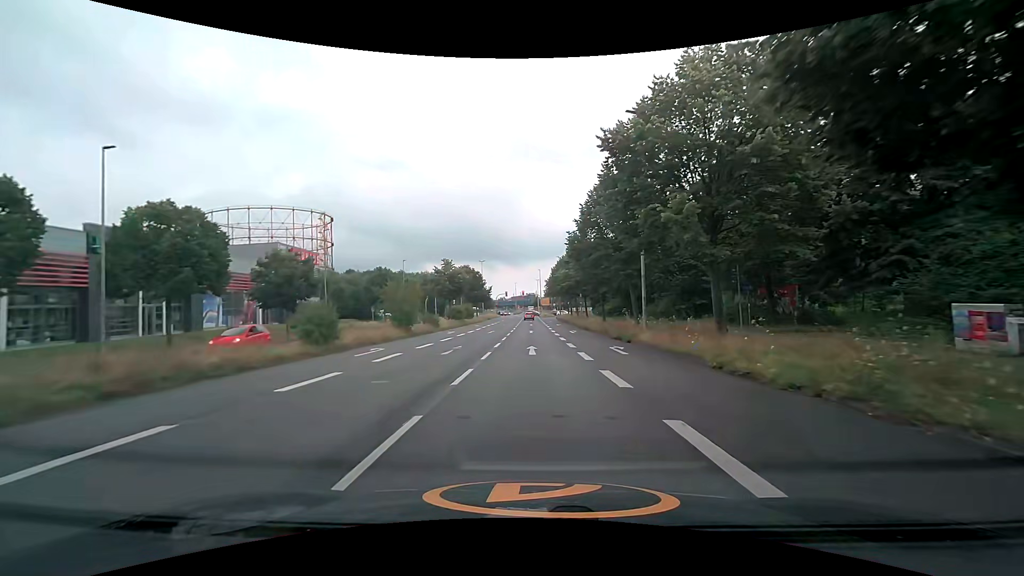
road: secondary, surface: asphalt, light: Day
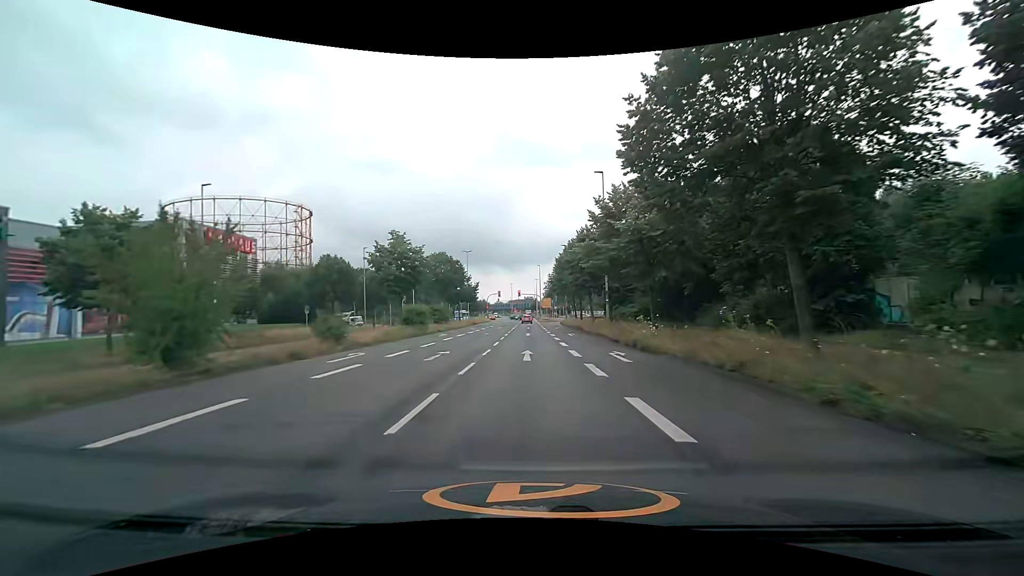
(+0.1, +21.8) m; 0°
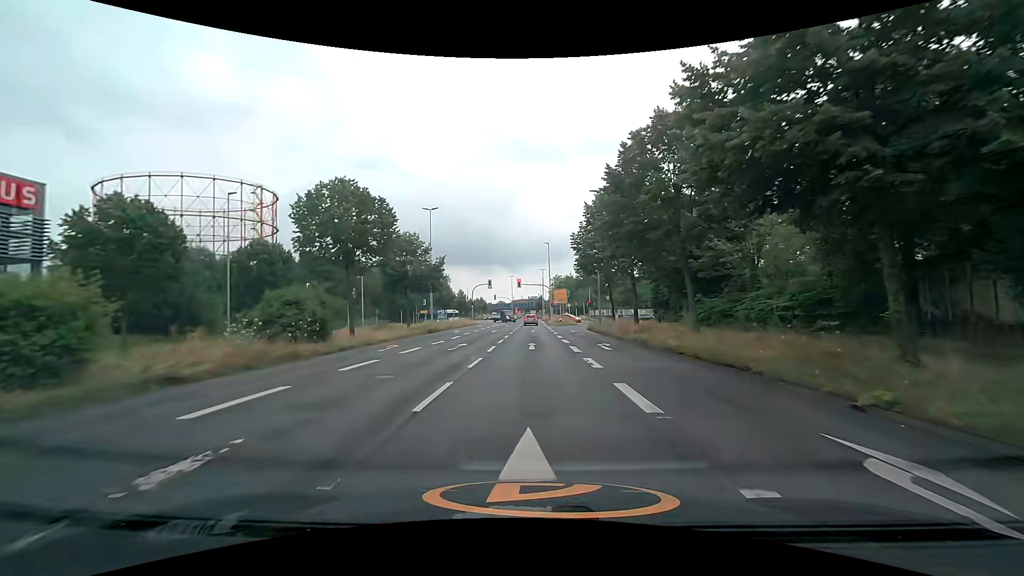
(+0.1, +34.3) m; -1°
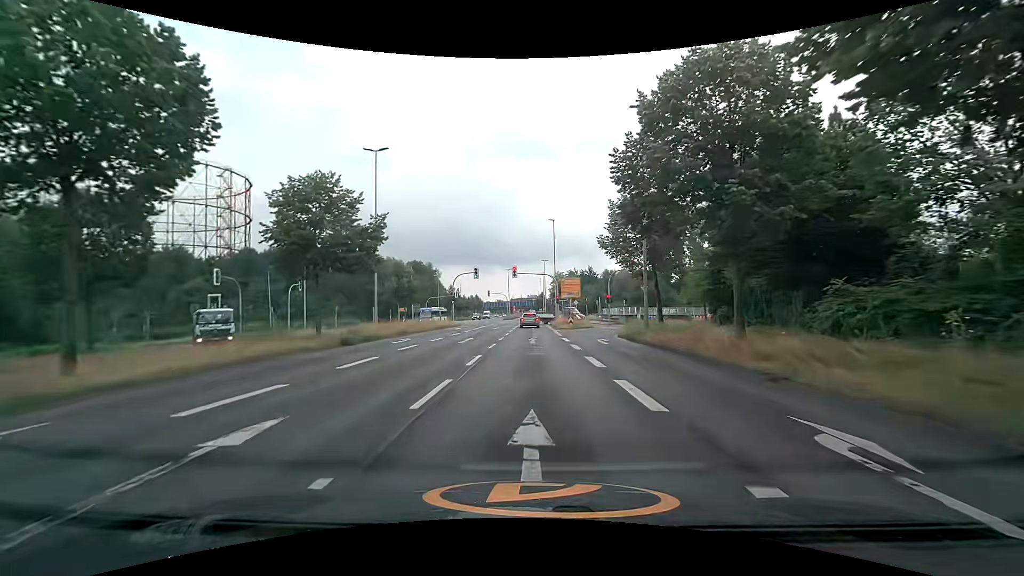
(+0.1, +17.8) m; 0°
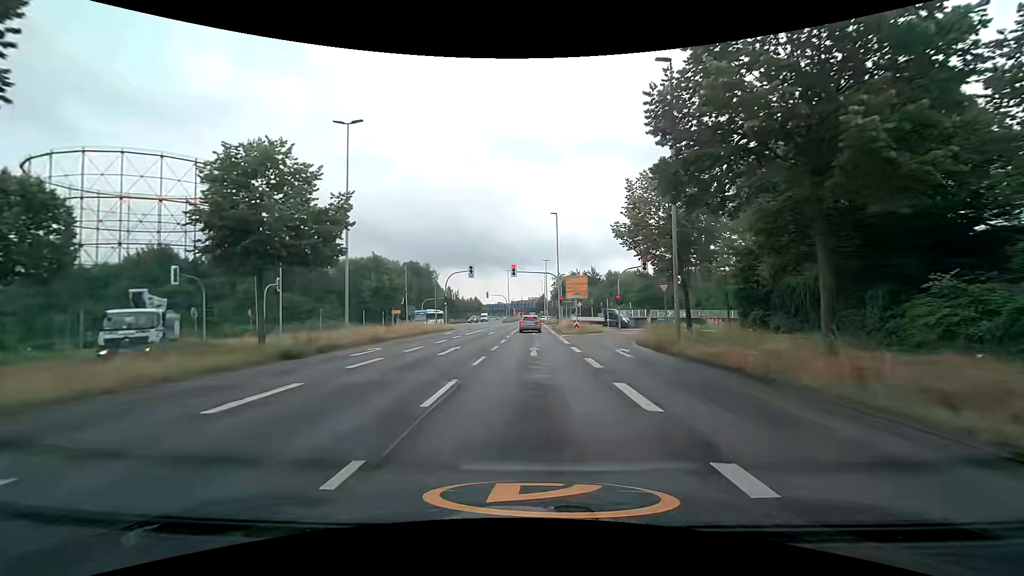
(0.0, +5.2) m; 0°
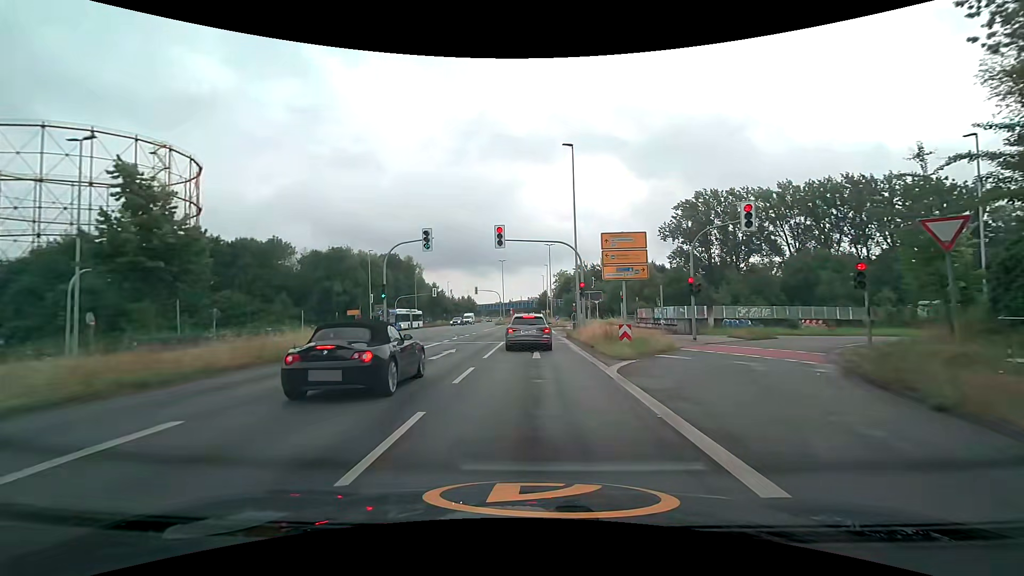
(+0.1, +21.2) m; 0°
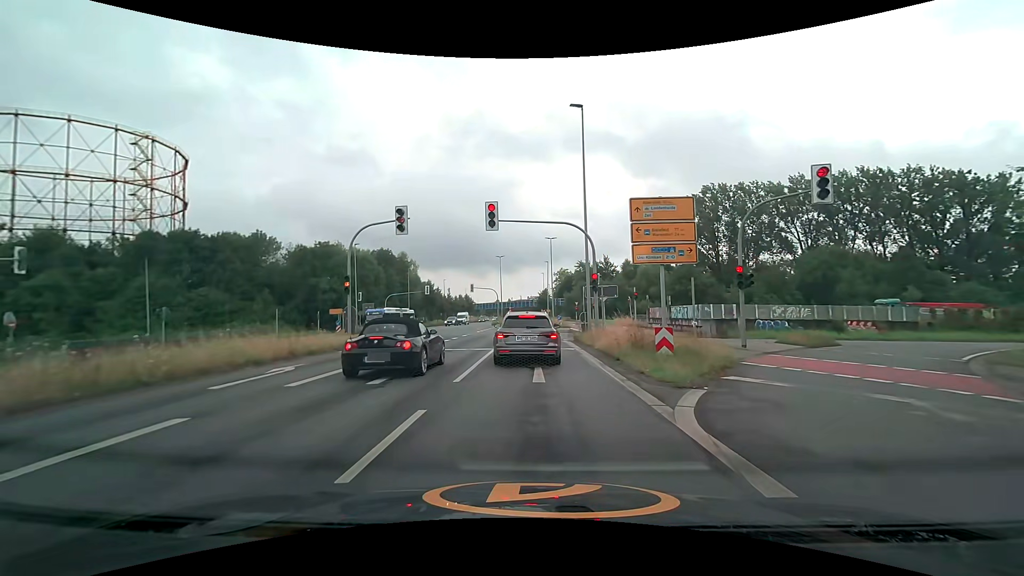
(0.0, +5.7) m; -1°
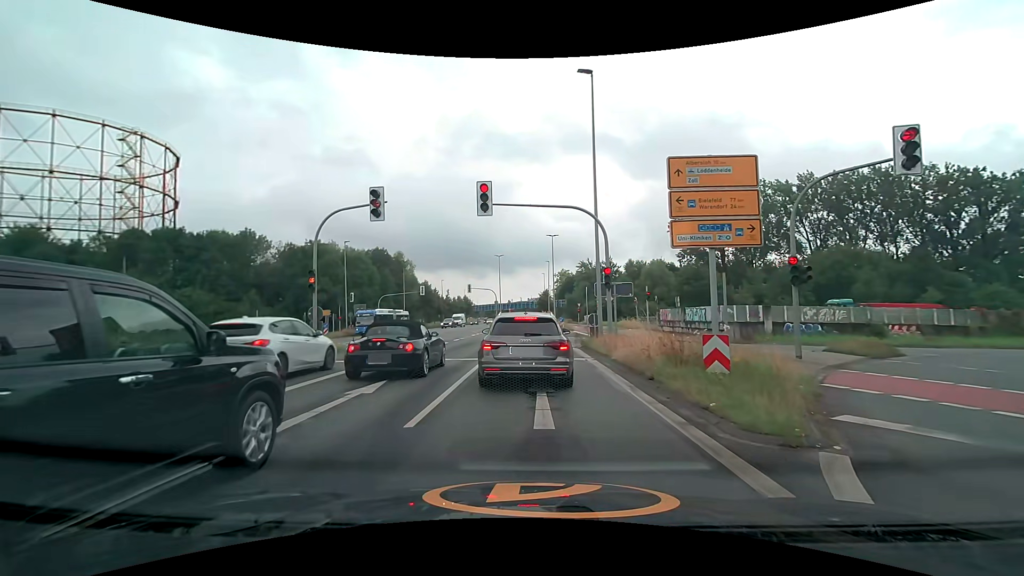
(+0.1, +3.7) m; +1°
(0, +10) (0, +20) (0, +30) (0, +40) (0, +50) (0, +60) (0, +70) (0, +80) (0, +90) (0, +100) m
